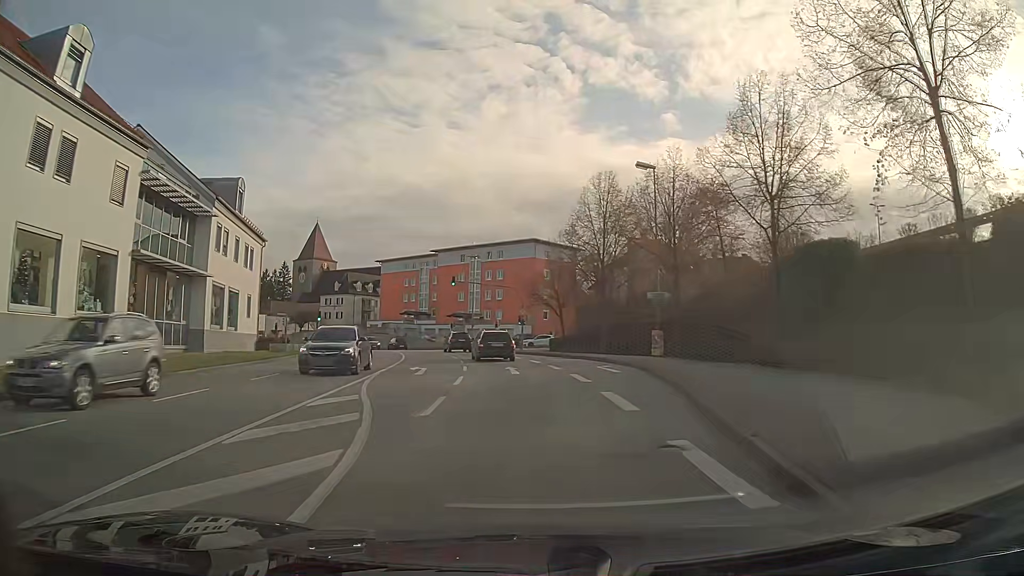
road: tertiary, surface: asphalt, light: Day
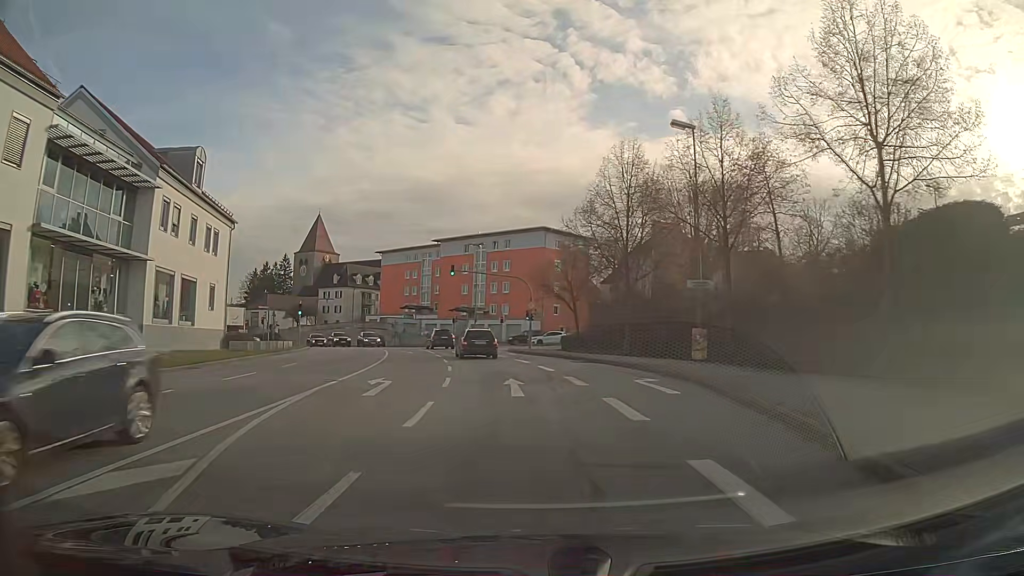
(-0.1, +7.2) m; -1°
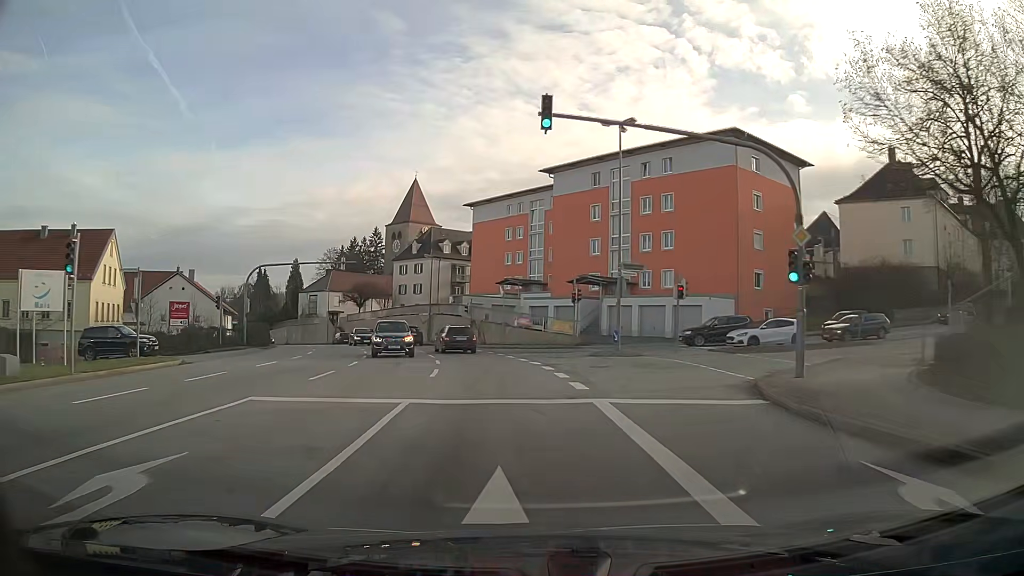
(-3.6, +38.0) m; -11°
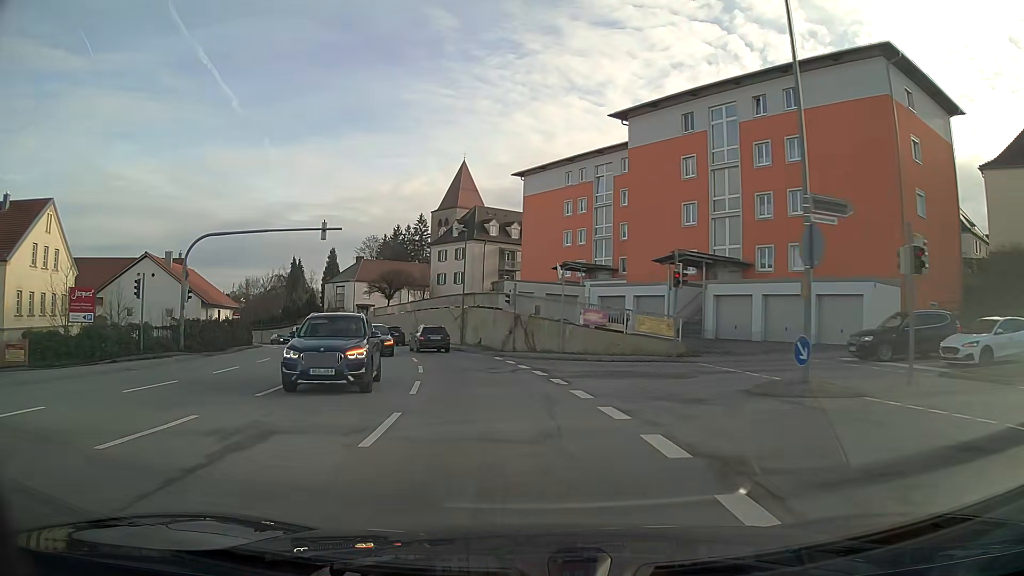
(-0.7, +15.5) m; -5°
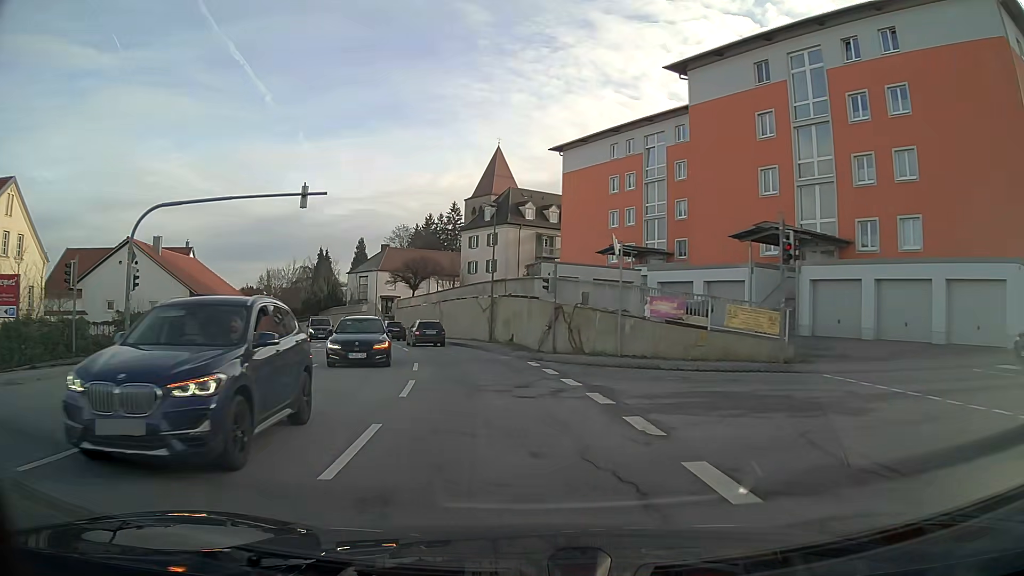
(-0.2, +7.7) m; -3°
(0, +10) (-2, +20) (-4, +30) (-6, +39) (-9, +49) (-13, +58) (-17, +67) (-22, +76) (-28, +84) (-34, +92) m
